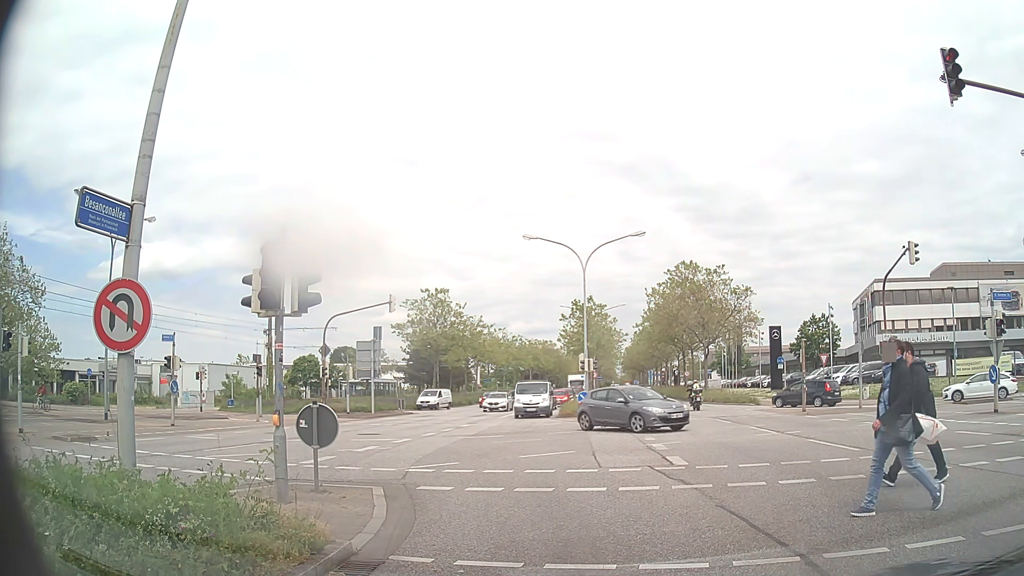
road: primary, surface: asphalt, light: Day
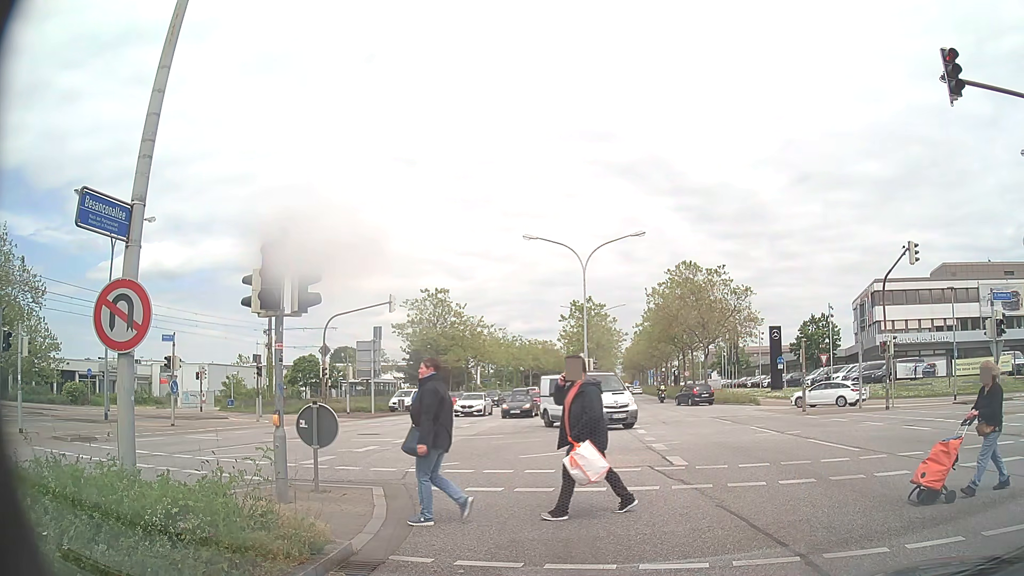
(0.0, 0.0) m; 0°
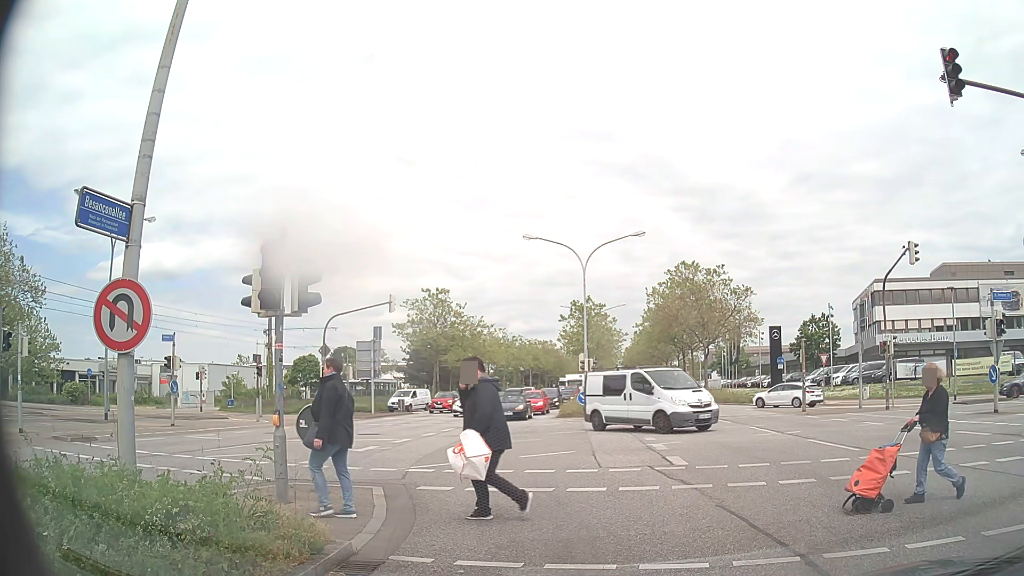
(0.0, 0.0) m; 0°
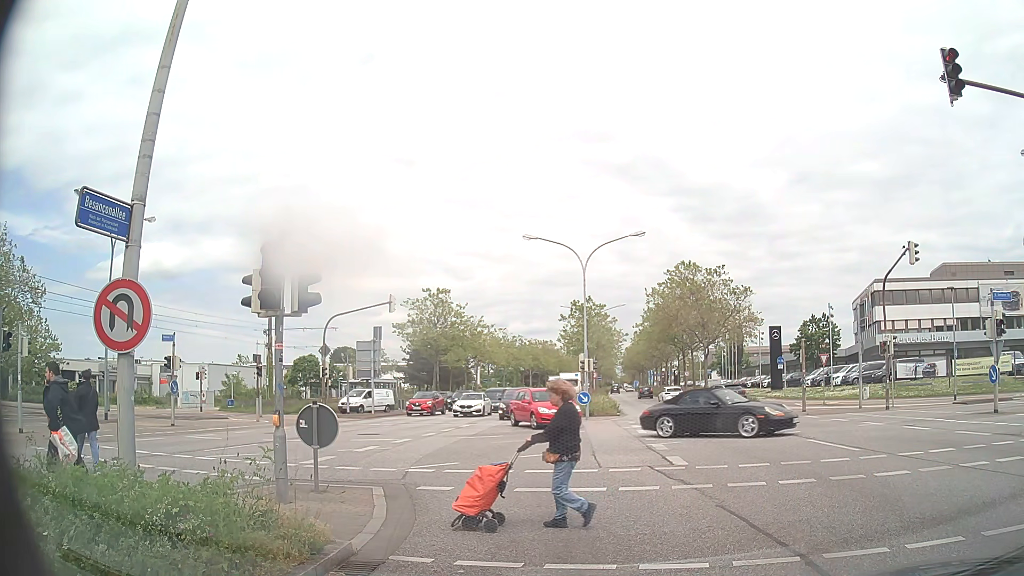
(0.0, 0.0) m; 0°
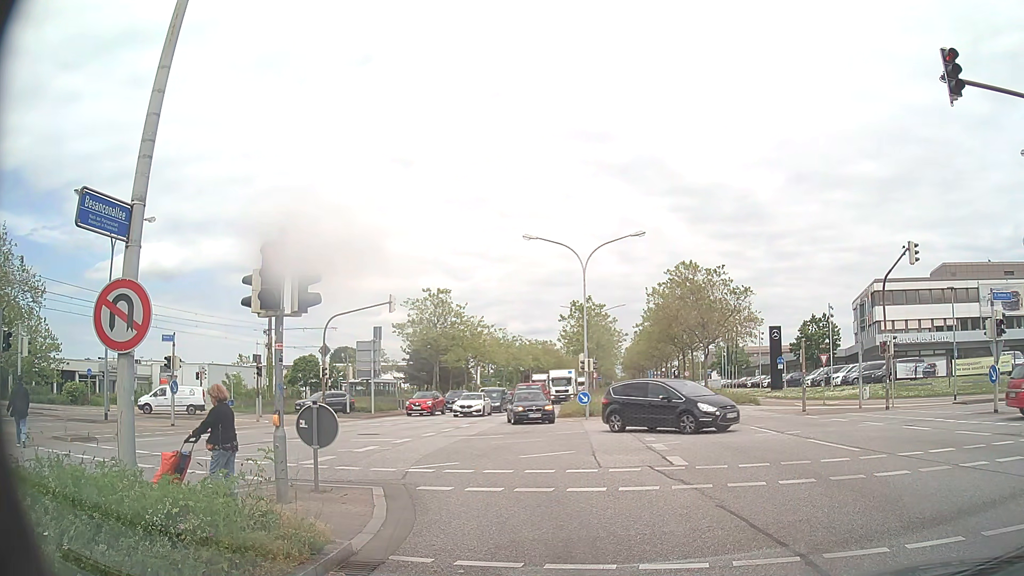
(0.0, 0.0) m; 0°
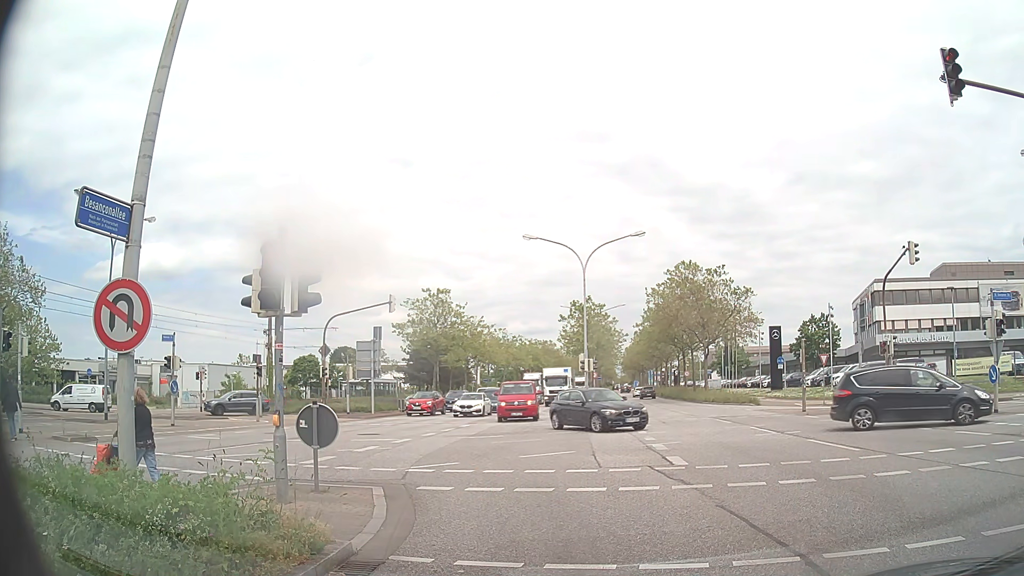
(0.0, 0.0) m; 0°
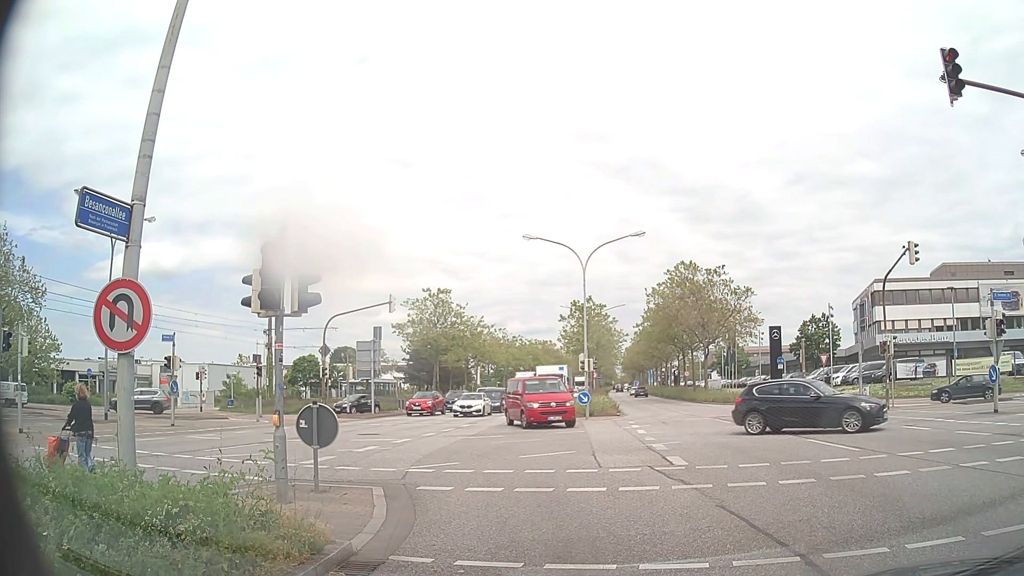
(0.0, 0.0) m; 0°
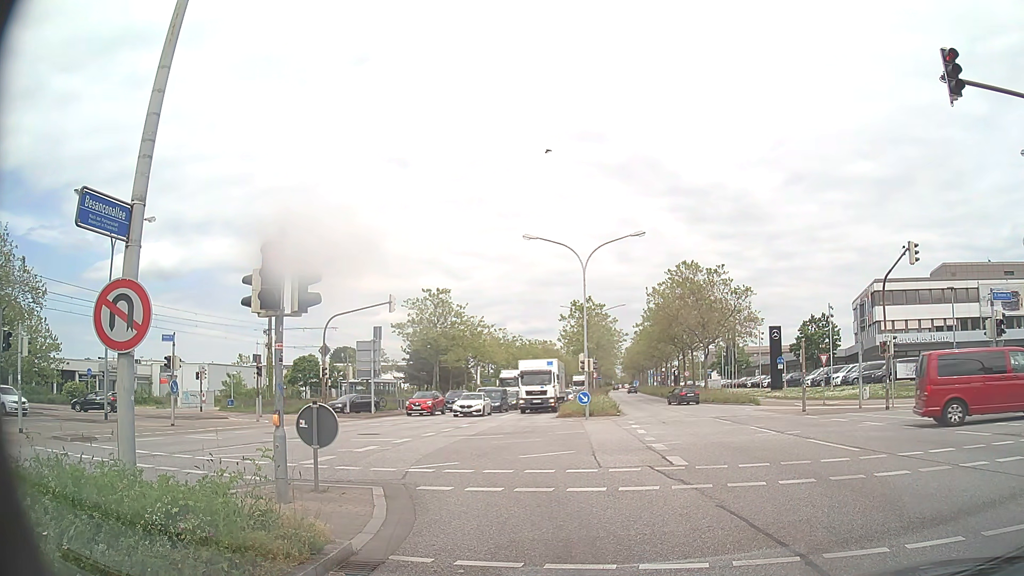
(0.0, 0.0) m; 0°
(-1, +10) (-5, +19) (-12, +26) (-21, +30) (-31, +32) (-40, +34) (-50, +35) (-60, +36) (-70, +36) (-80, +36) m
